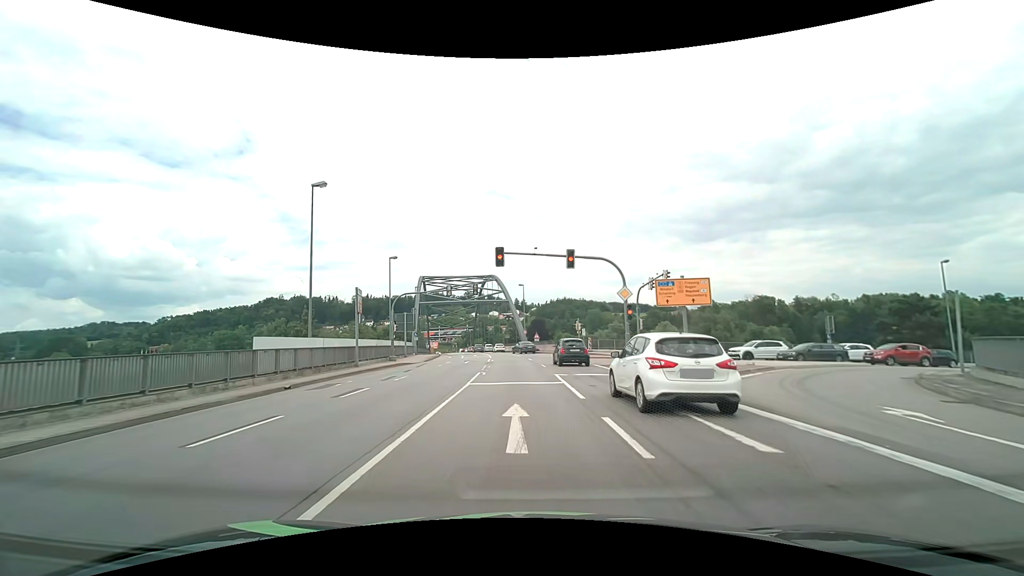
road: primary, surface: asphalt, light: Day
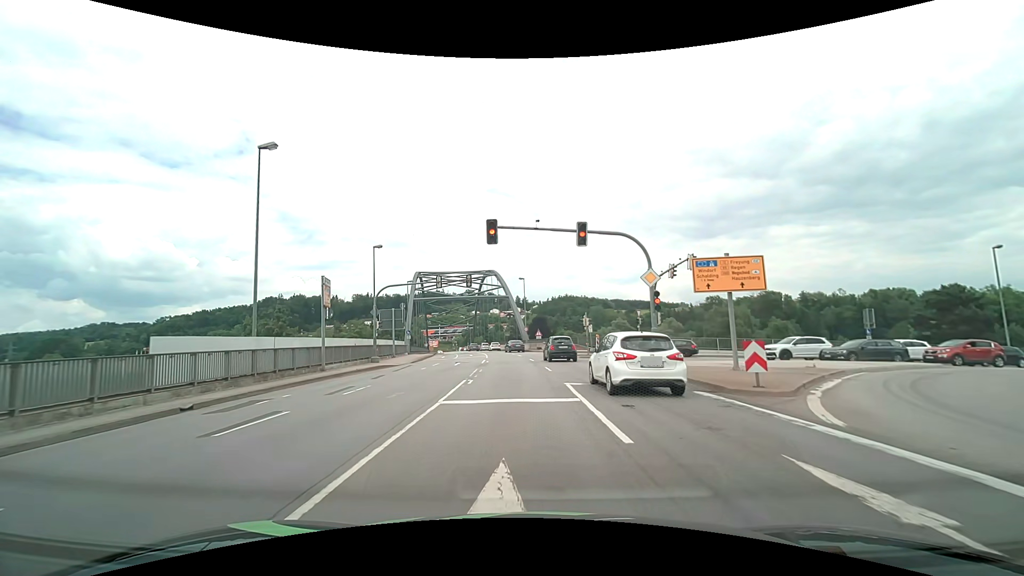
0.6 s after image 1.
(0.0, +5.1) m; 0°
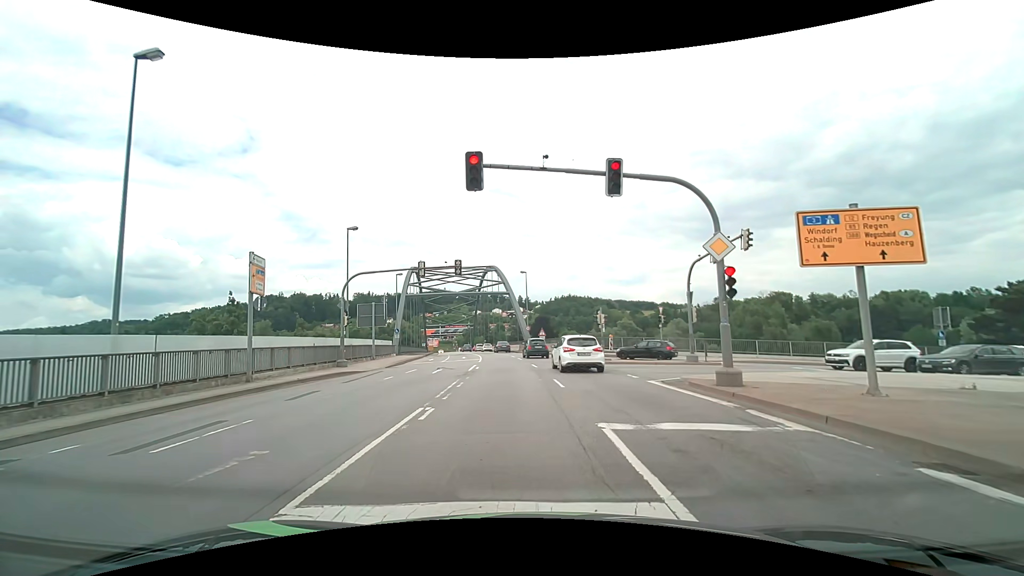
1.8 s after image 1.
(0.0, +6.5) m; 0°
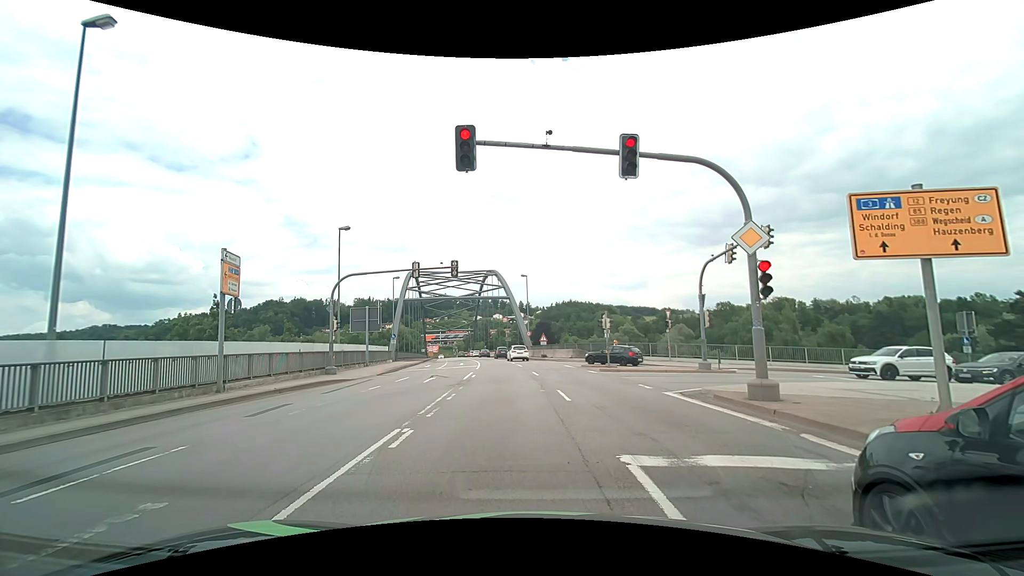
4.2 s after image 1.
(0.0, +1.6) m; +1°
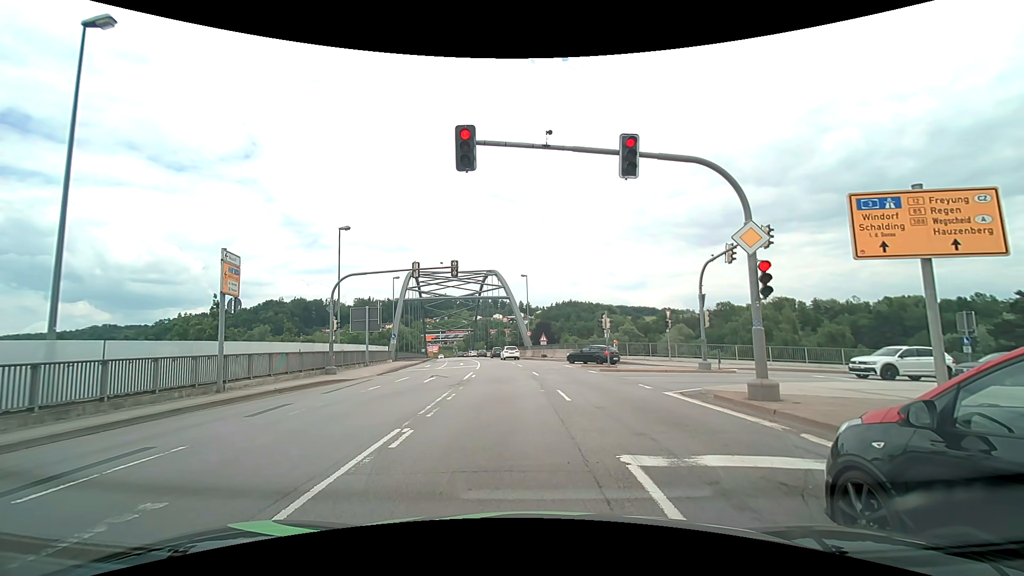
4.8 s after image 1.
(0.0, 0.0) m; 0°
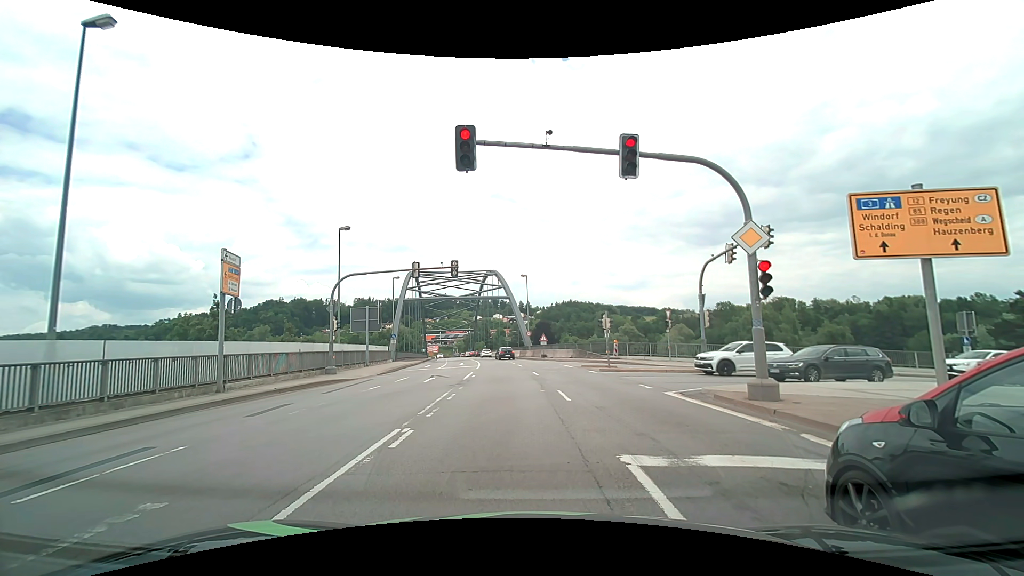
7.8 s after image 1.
(0.0, 0.0) m; 0°
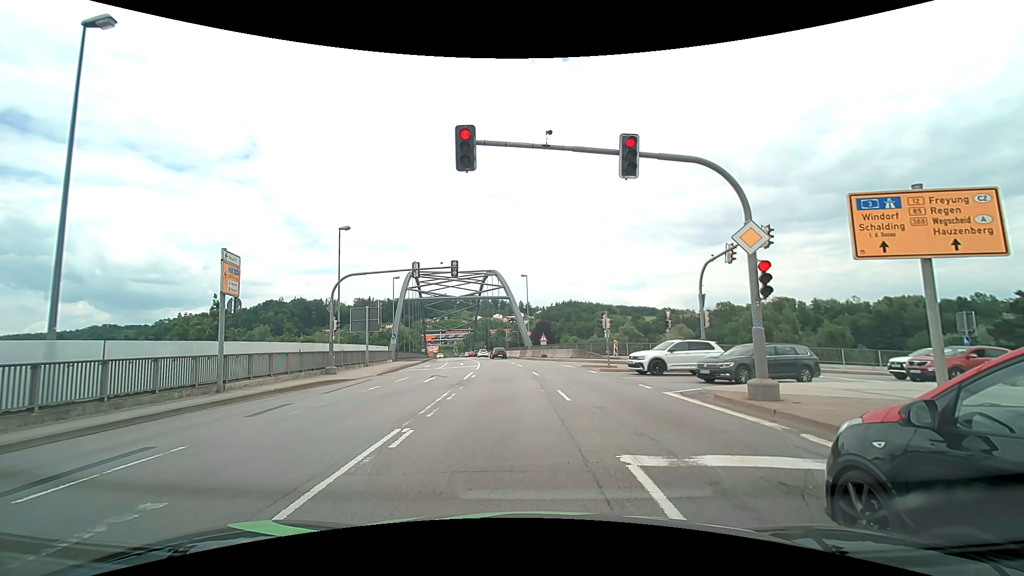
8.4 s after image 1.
(0.0, 0.0) m; 0°
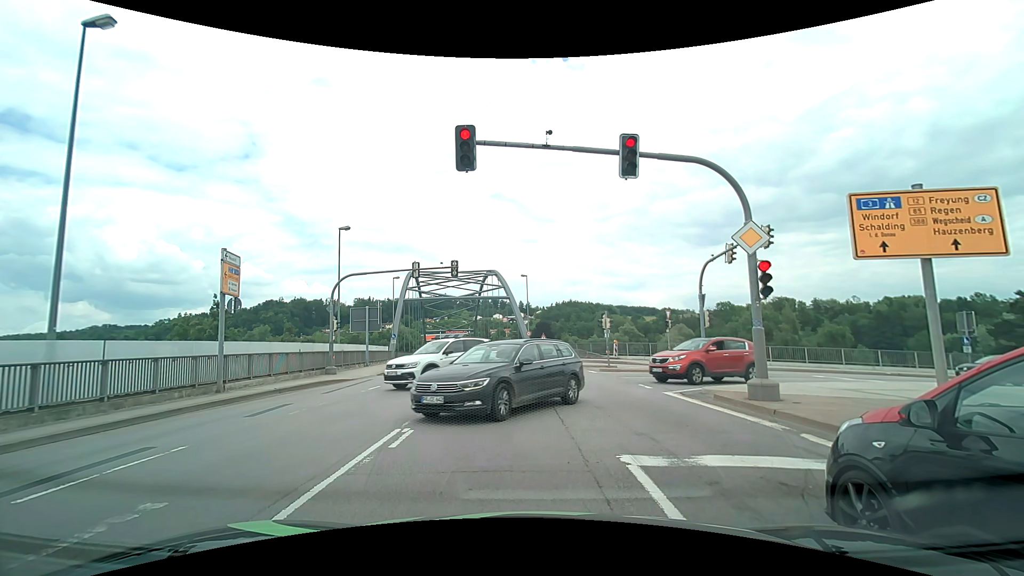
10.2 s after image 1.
(0.0, 0.0) m; 0°
